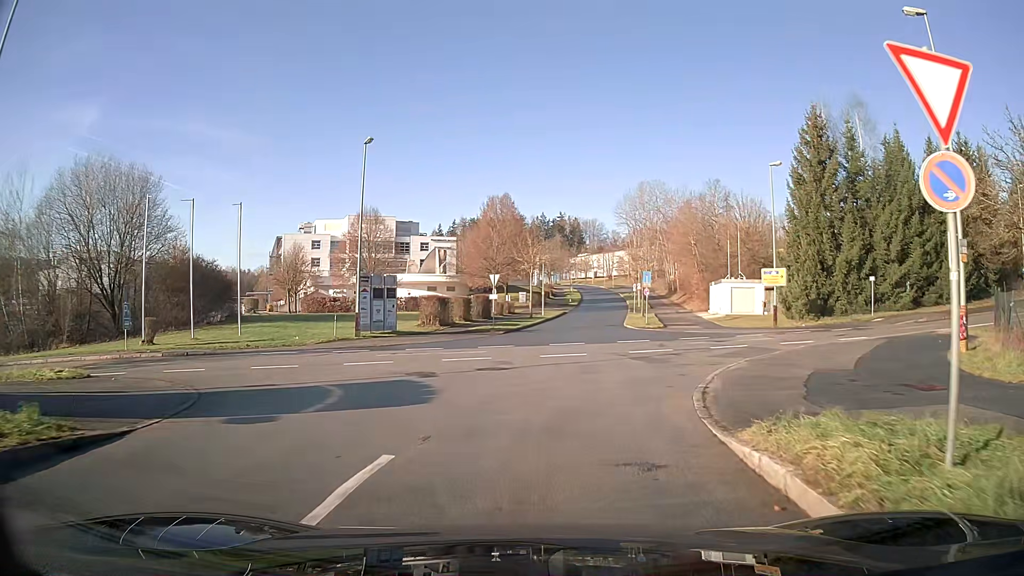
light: Day
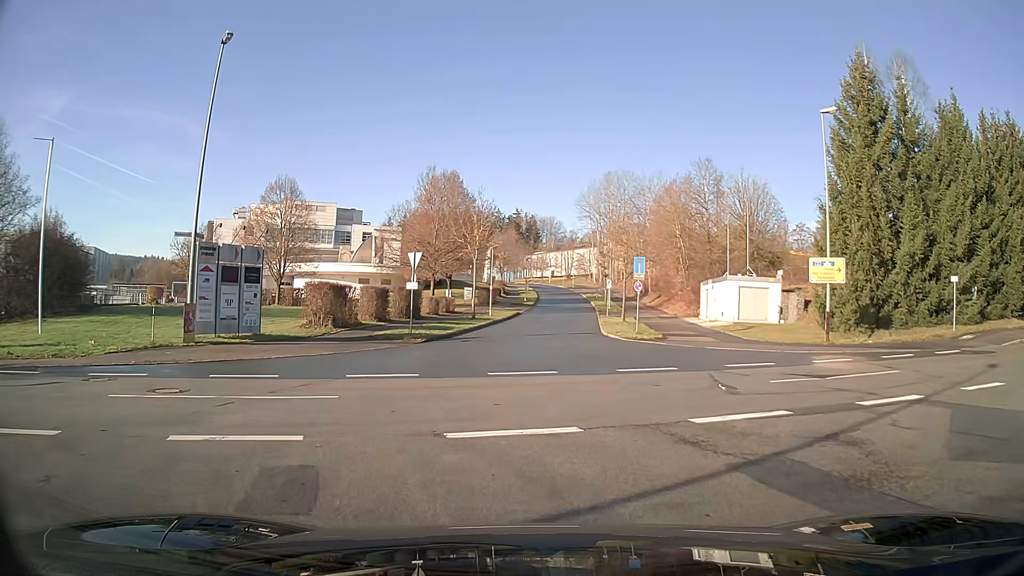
(+0.4, +13.3) m; +4°
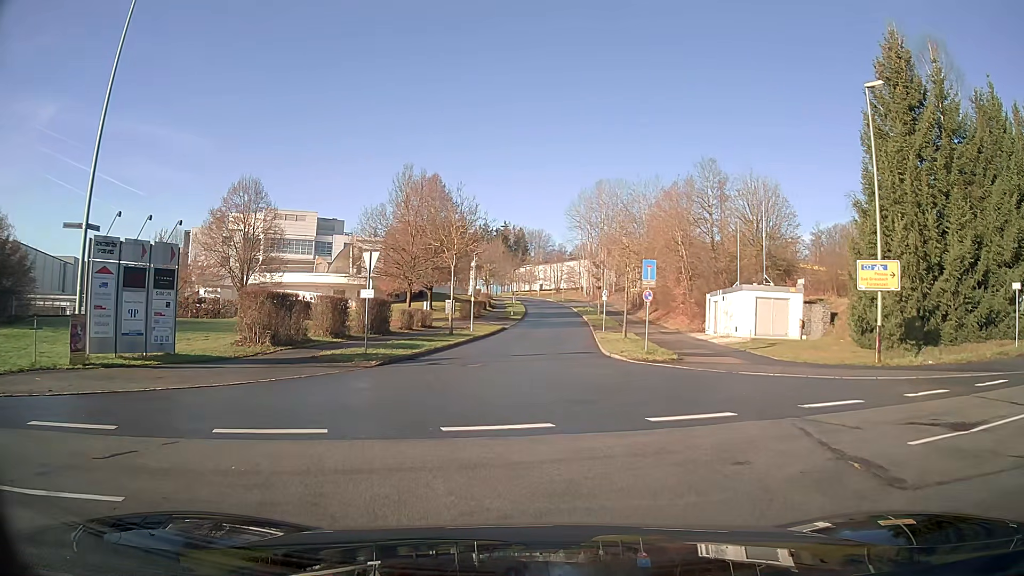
(0.0, +5.7) m; +1°
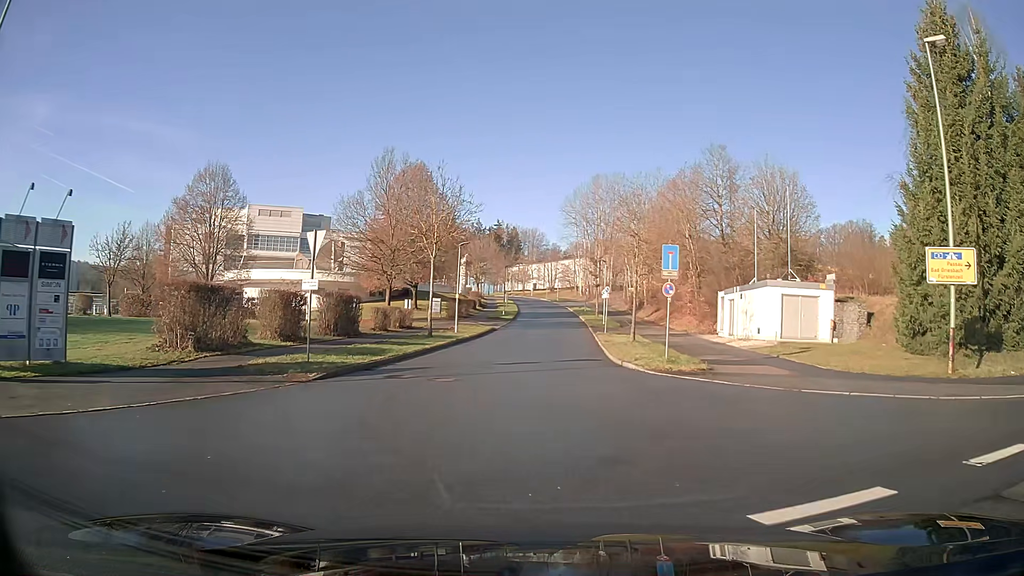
(+0.1, +5.5) m; +1°
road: residential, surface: asphalt
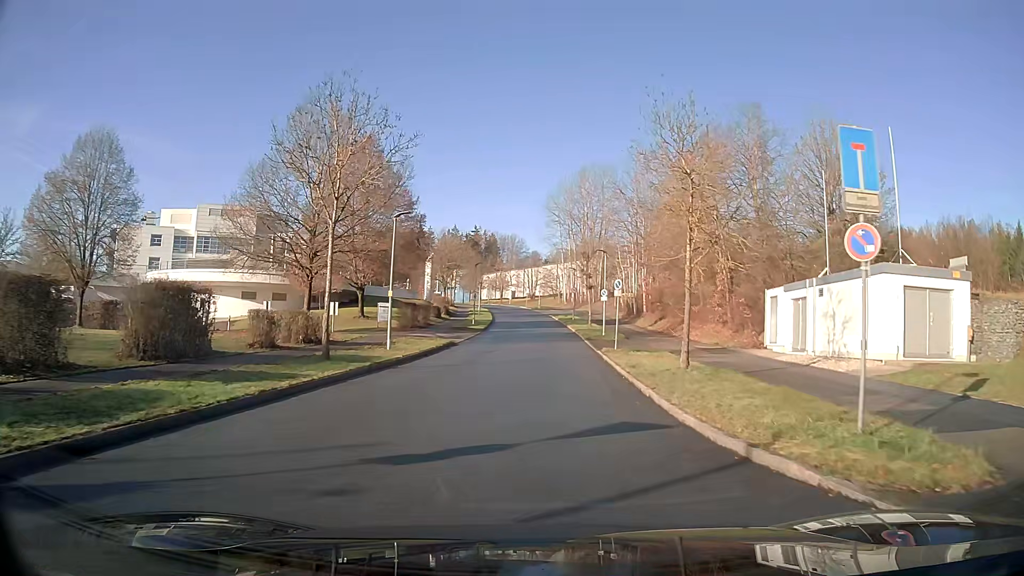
(+0.2, +13.9) m; +2°
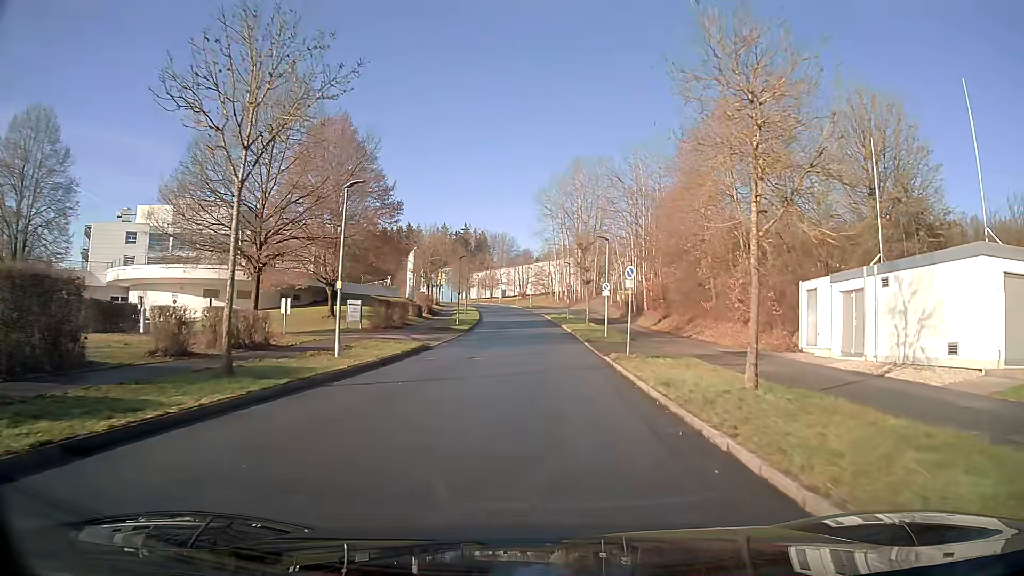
(0.0, +5.8) m; +1°
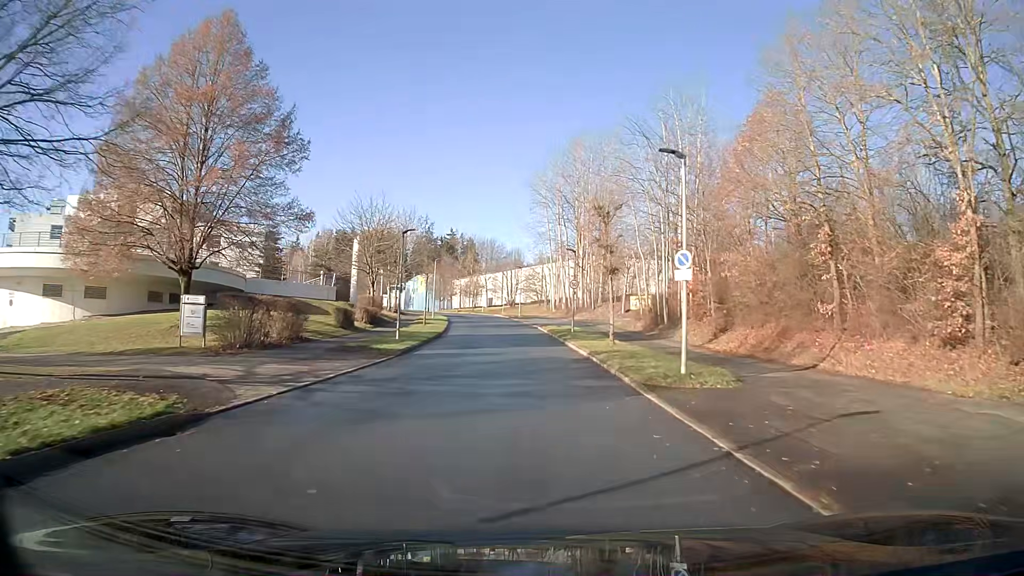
(+0.1, +19.4) m; 0°
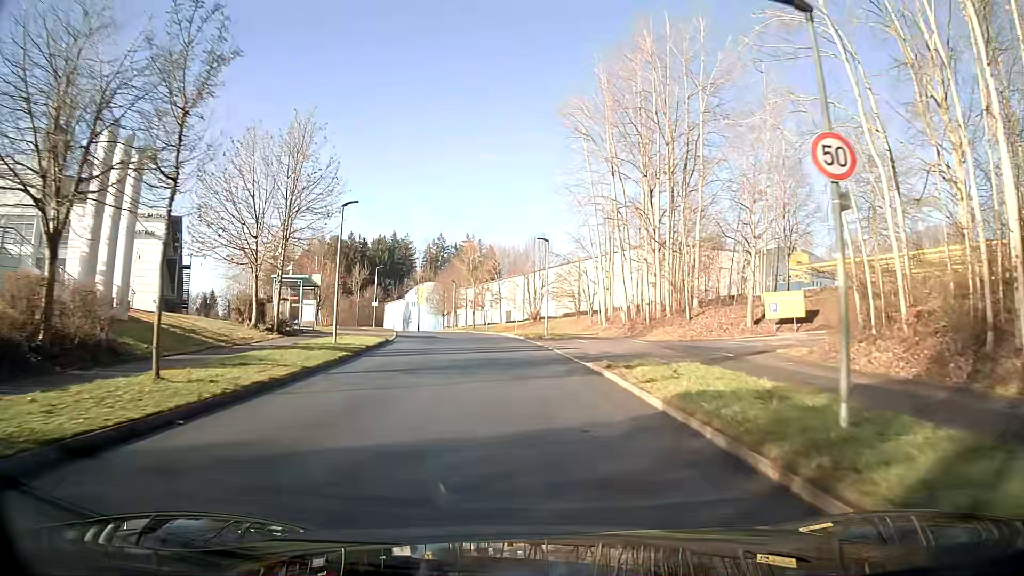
(-0.7, +34.4) m; -3°
